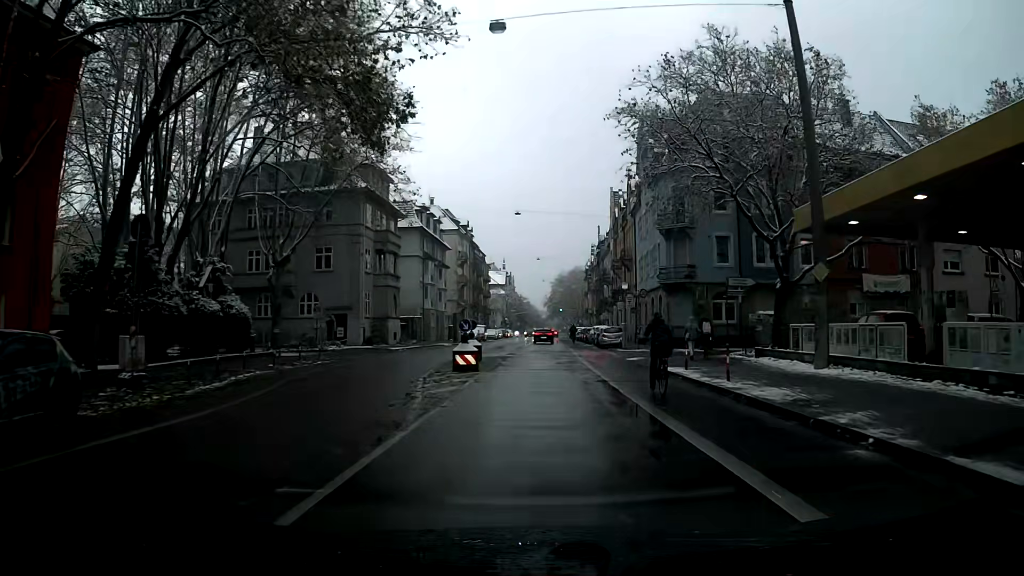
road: secondary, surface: asphalt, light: Day
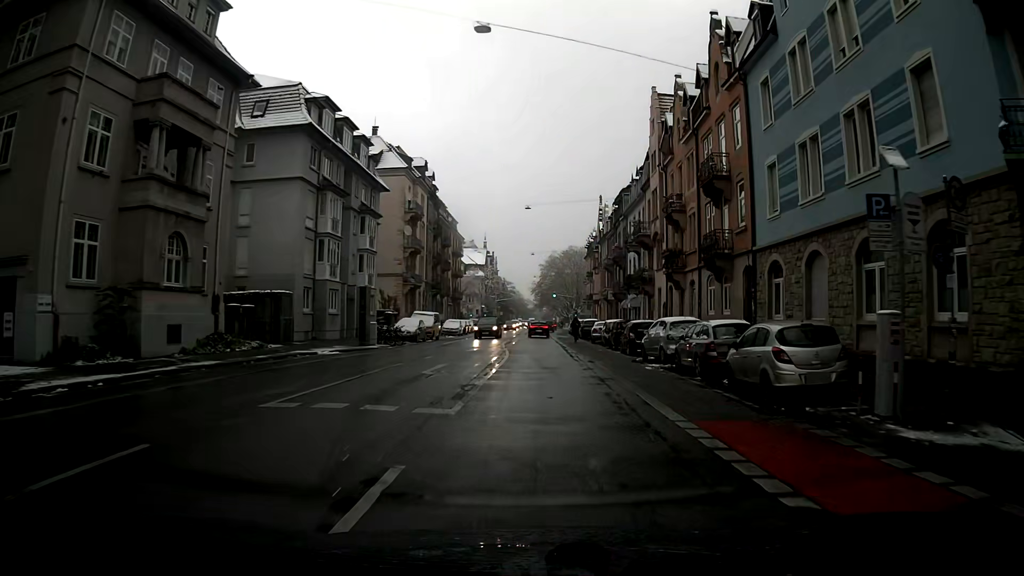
(+0.1, +34.2) m; +1°
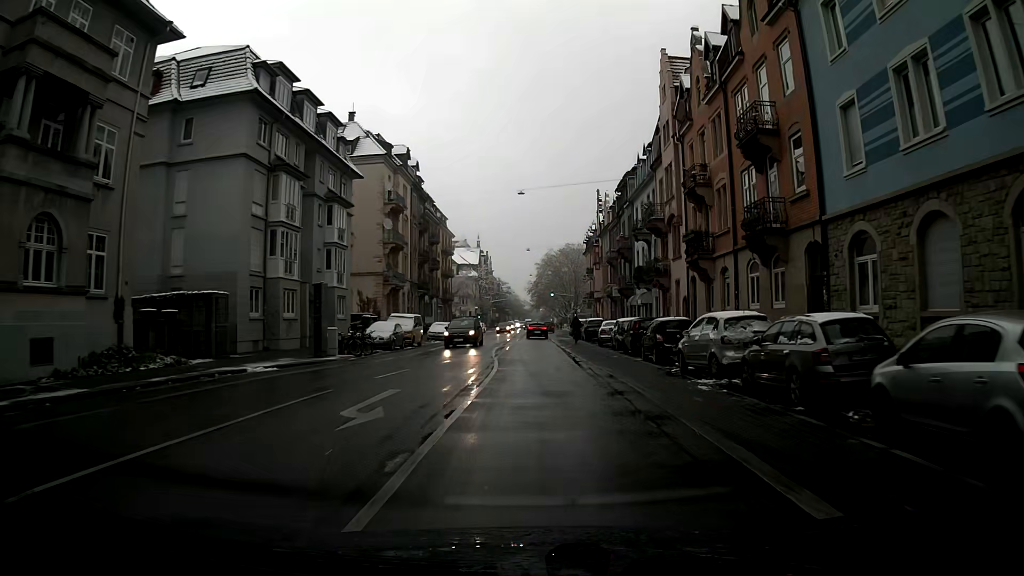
(+0.1, +7.0) m; +1°
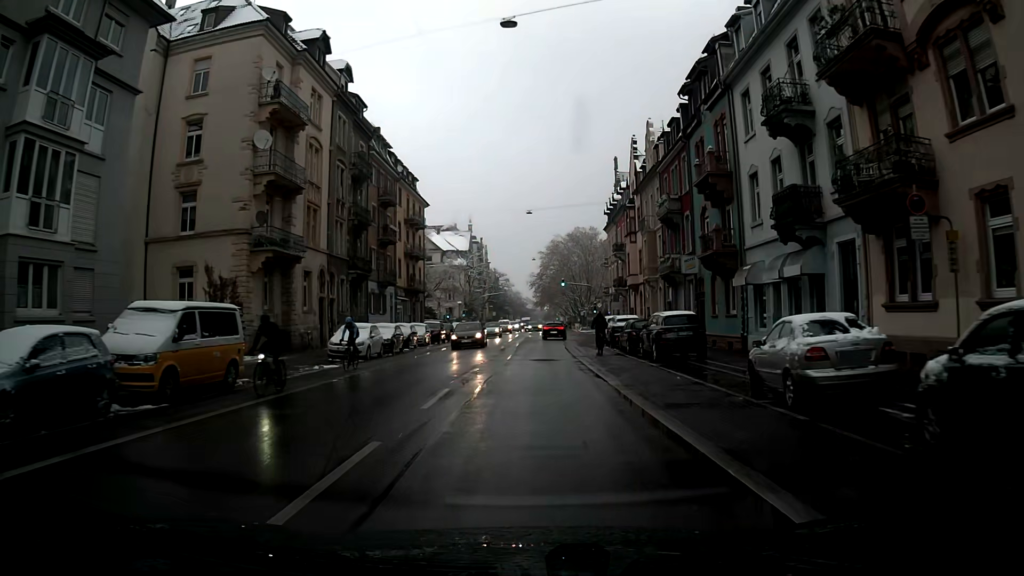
(-0.4, +28.9) m; -1°
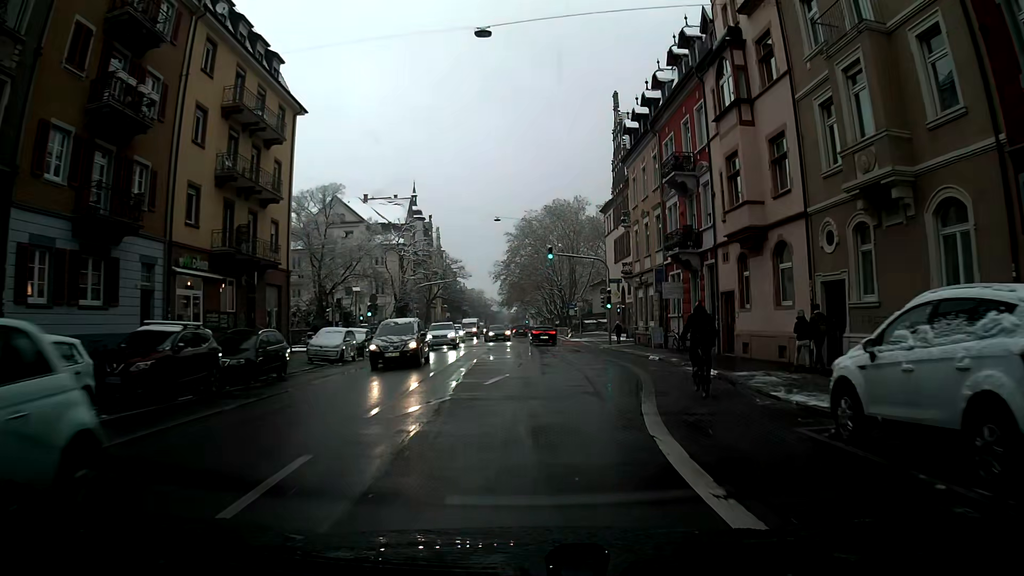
(+0.7, +36.4) m; +4°
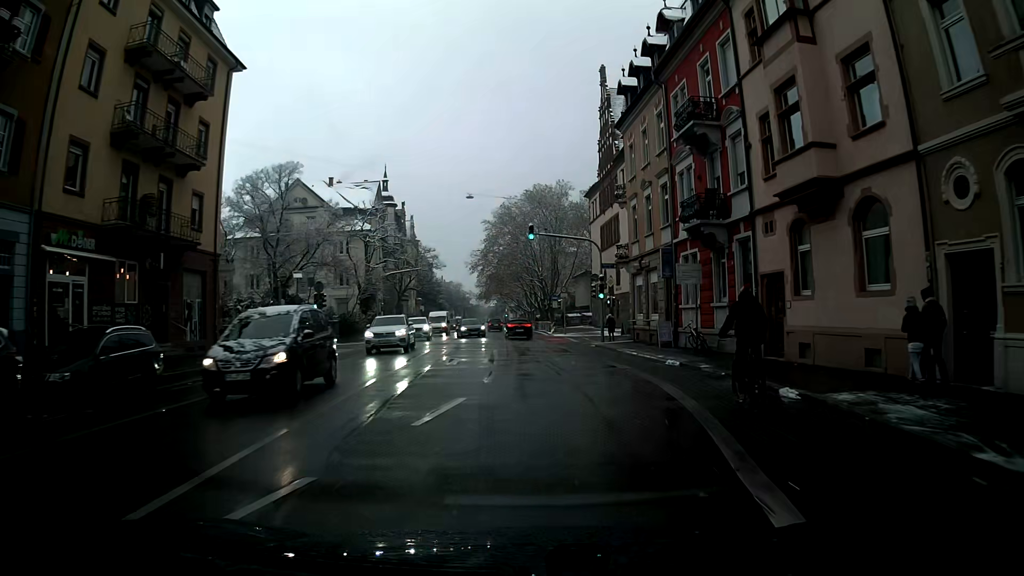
(+0.1, +7.2) m; +1°
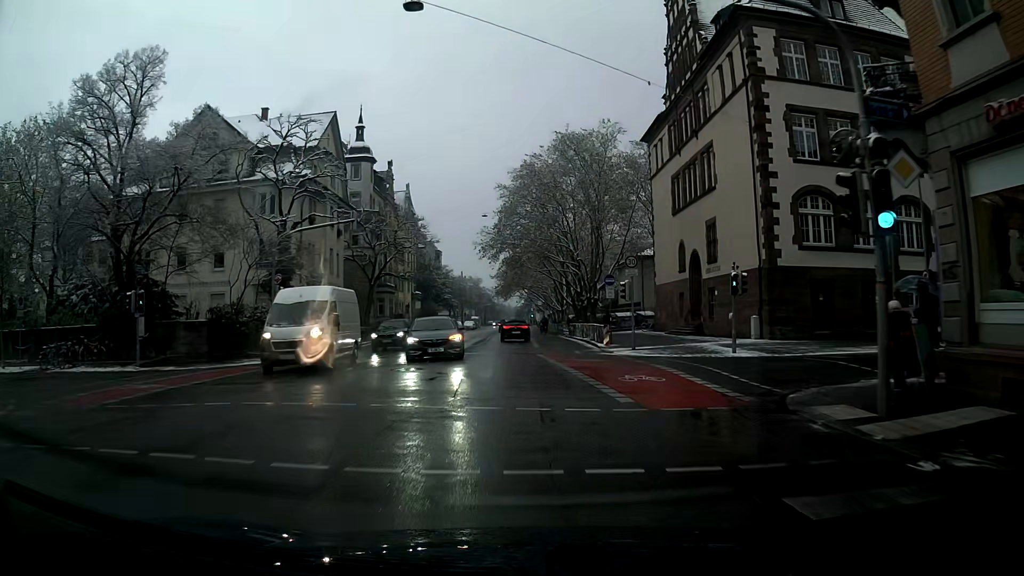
(-0.4, +28.9) m; -2°
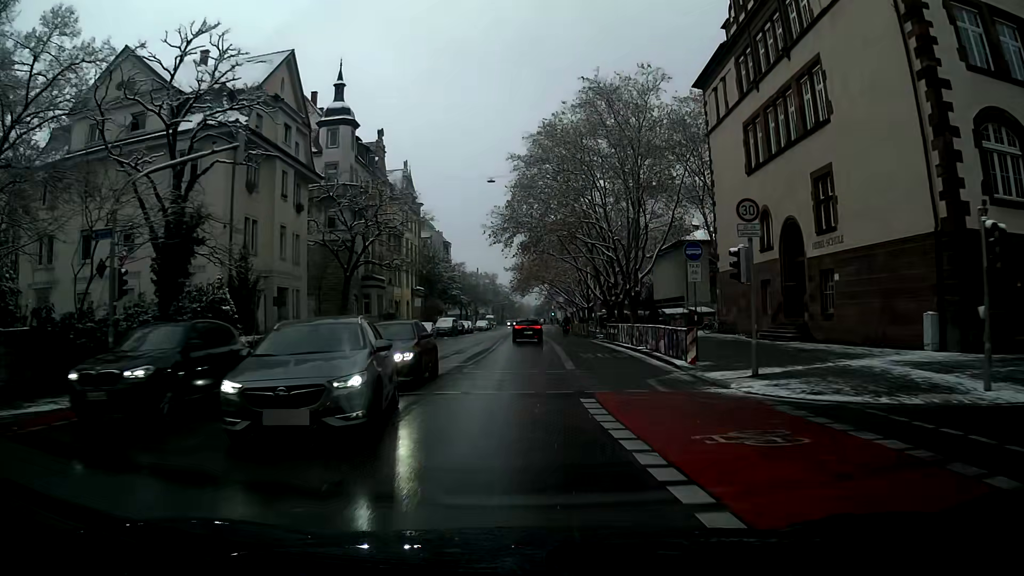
(-0.2, +14.4) m; -1°
